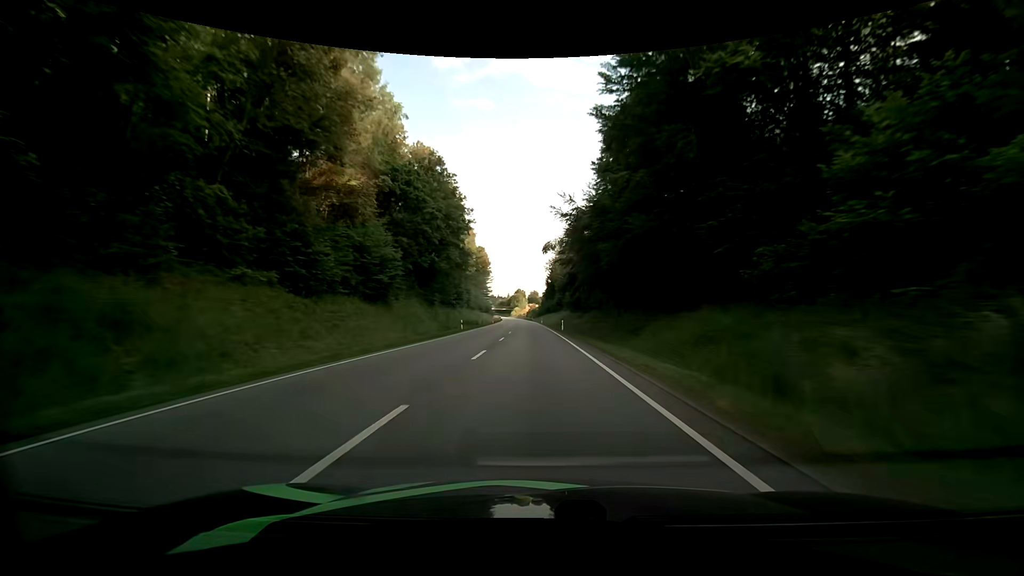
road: primary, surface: asphalt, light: Day
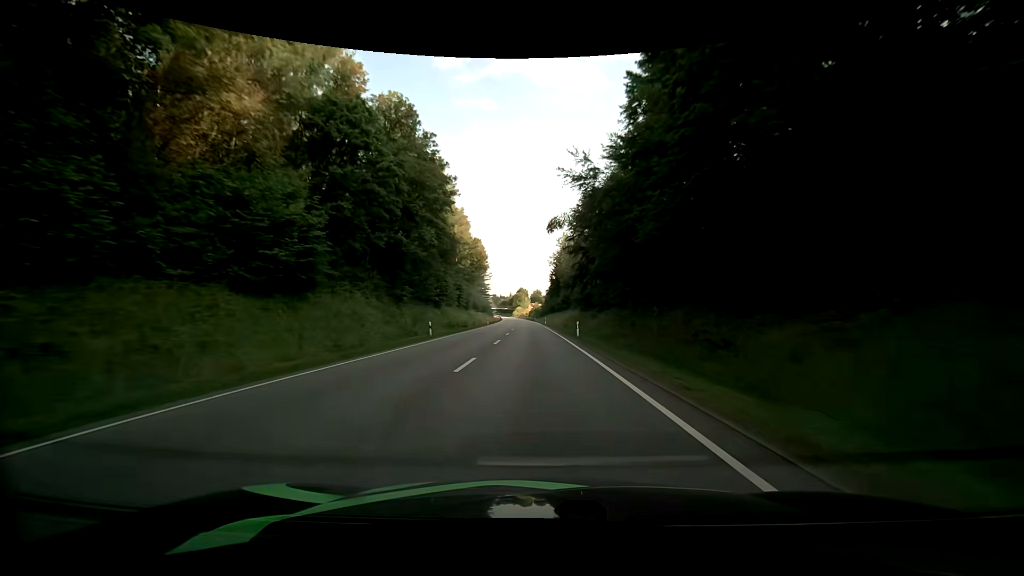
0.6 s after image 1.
(0.0, +15.4) m; 0°
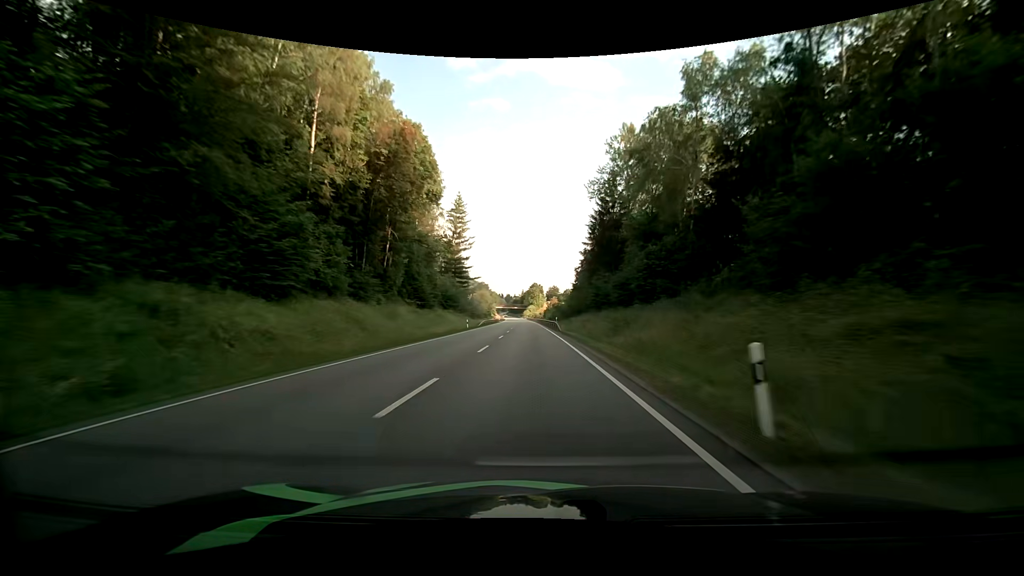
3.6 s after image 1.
(-1.4, +77.2) m; -2°
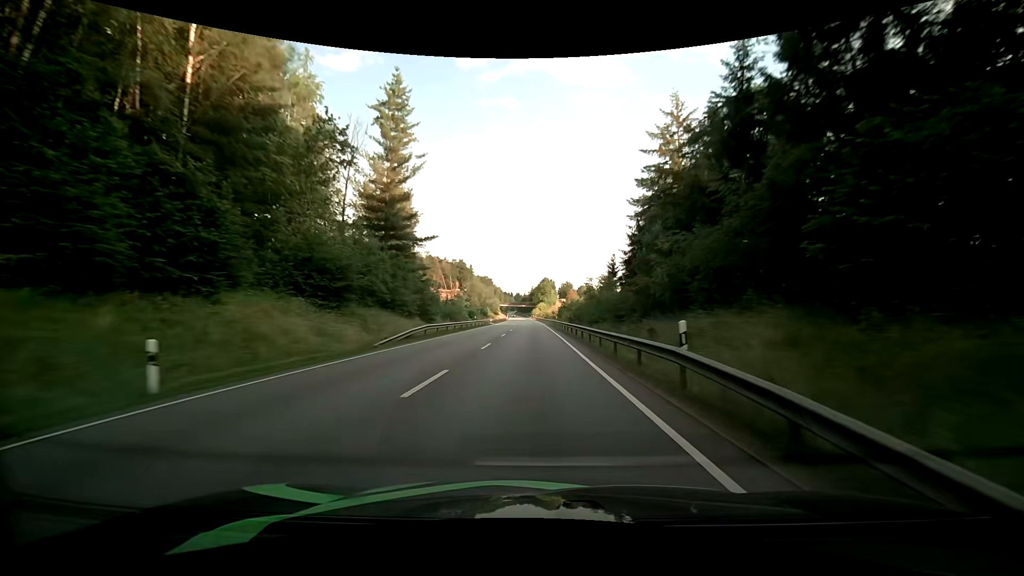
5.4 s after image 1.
(-0.4, +46.3) m; -1°
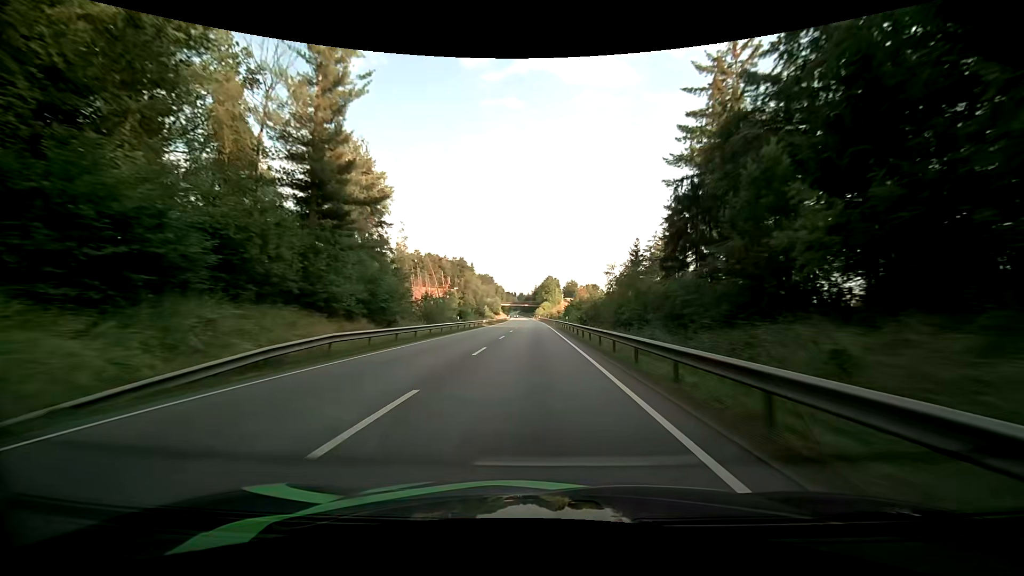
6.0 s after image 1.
(-0.1, +15.4) m; -1°
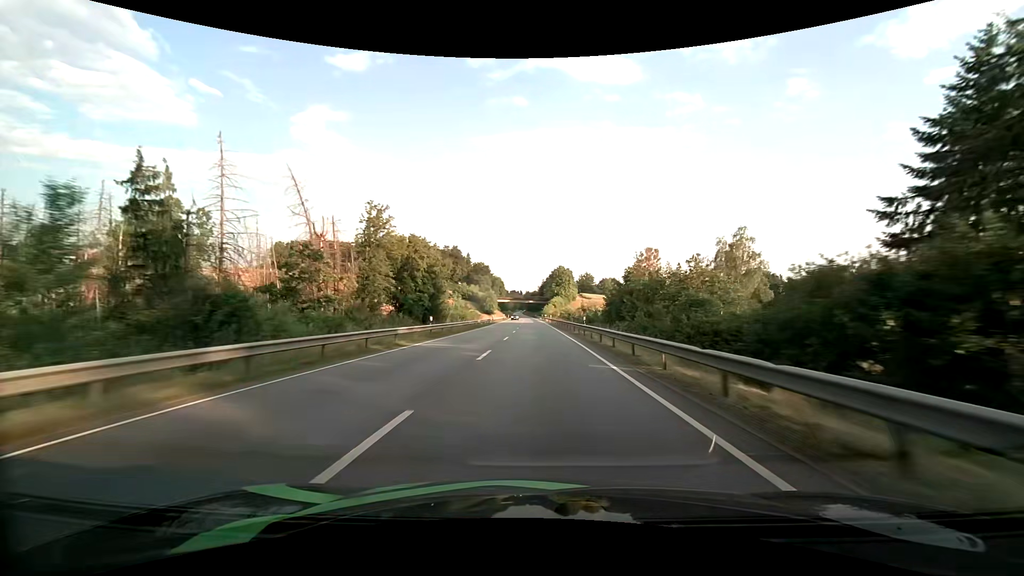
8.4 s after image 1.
(-0.5, +61.8) m; -1°
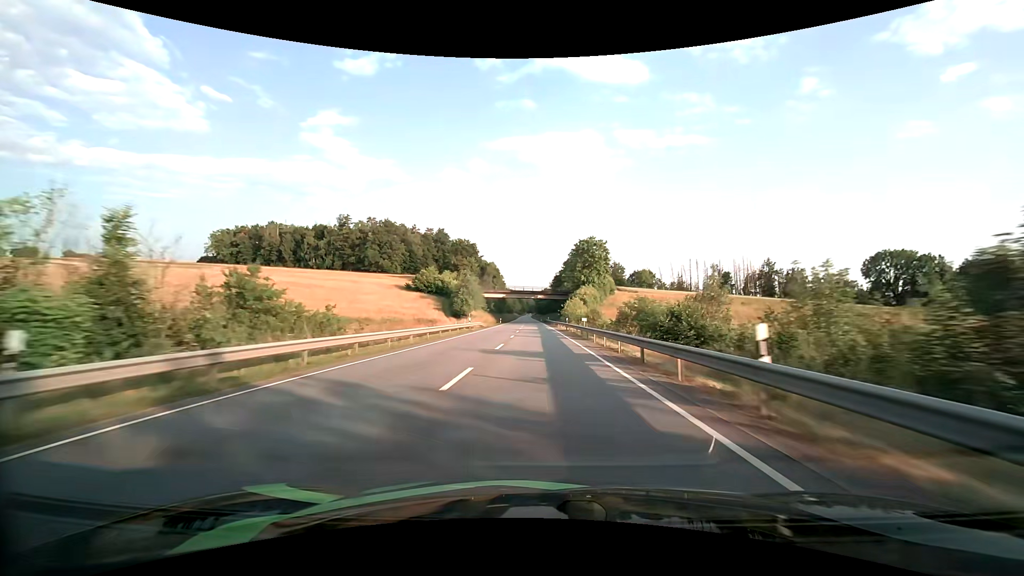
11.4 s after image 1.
(-0.8, +77.8) m; -1°
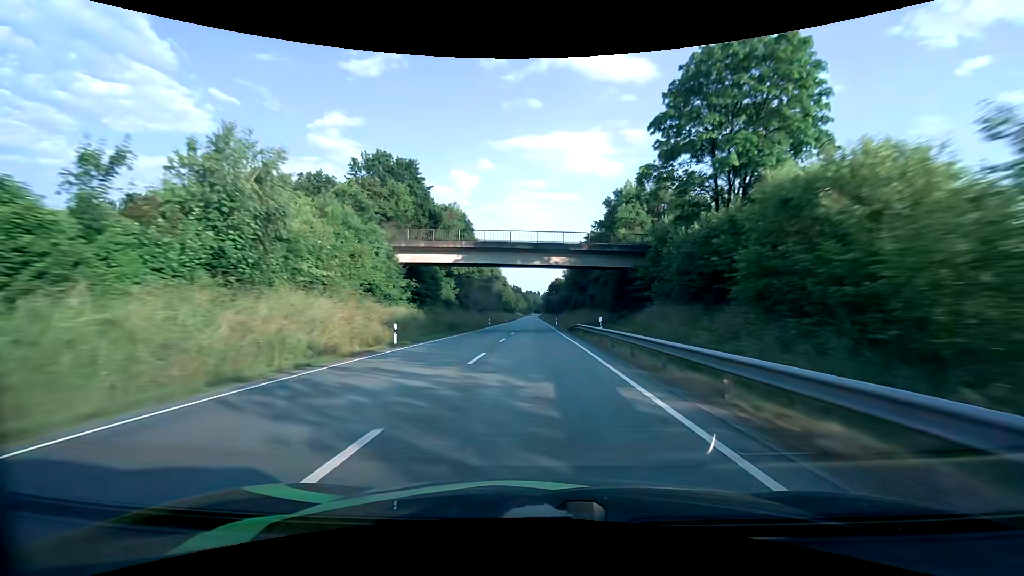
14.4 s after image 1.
(-0.4, +79.1) m; -1°
(0, +10) (0, +20) (0, +30) (0, +40) (0, +50) (0, +60) (0, +70) (0, +80) (-1, +90) (-1, +100) m
